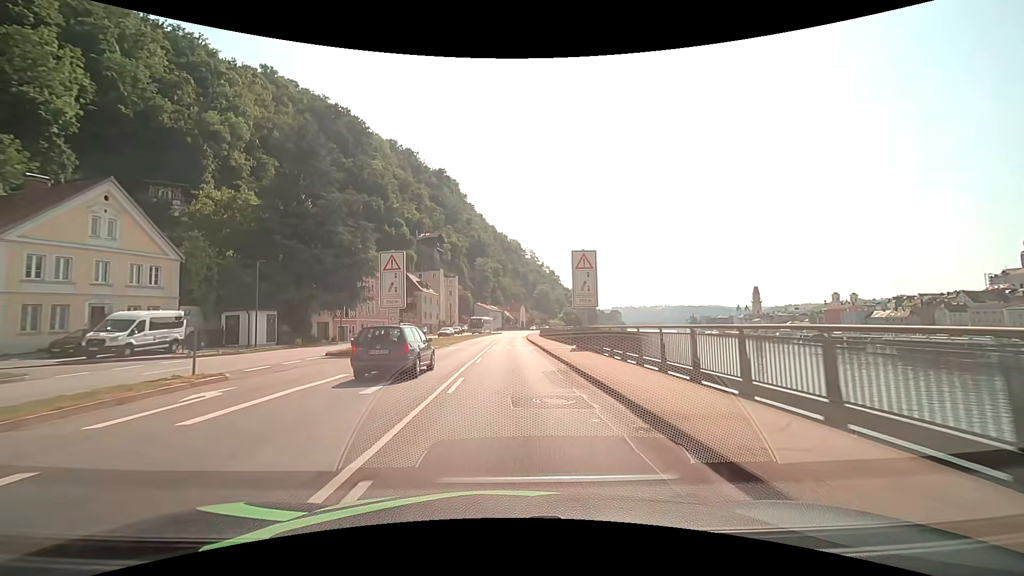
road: primary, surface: asphalt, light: Day
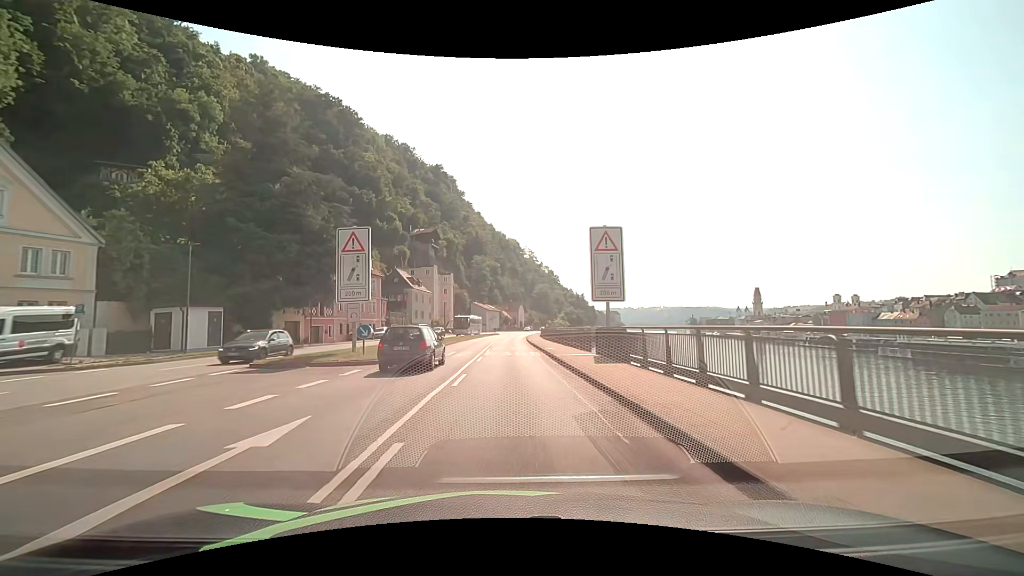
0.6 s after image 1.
(0.0, +7.6) m; 0°
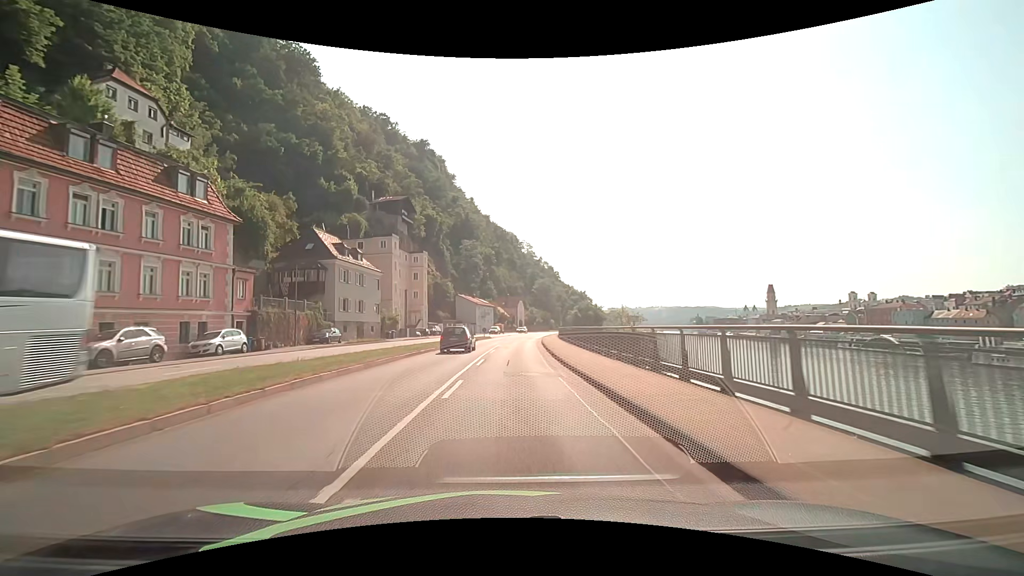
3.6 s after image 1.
(+0.1, +38.0) m; +1°
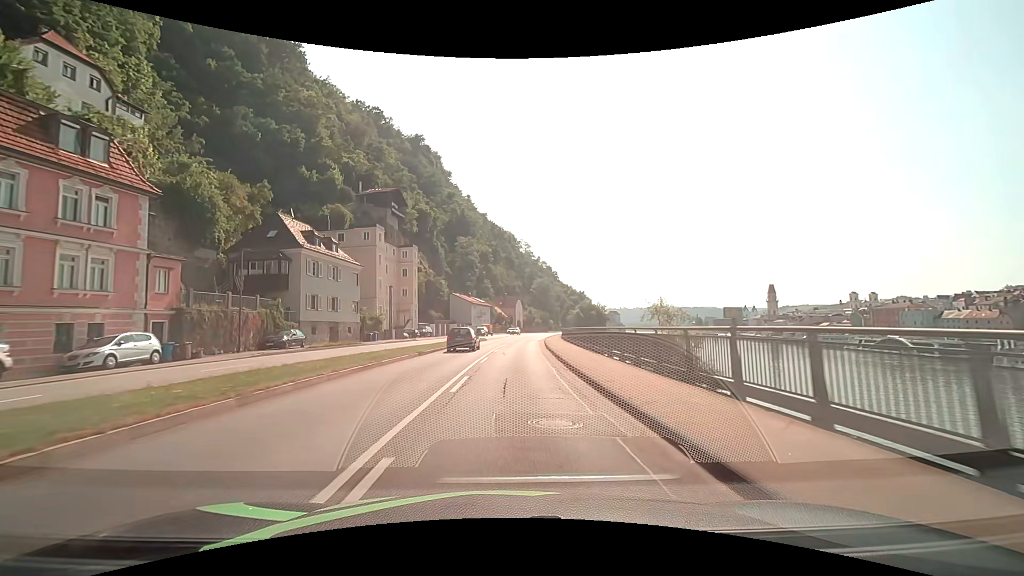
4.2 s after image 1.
(0.0, +7.6) m; 0°
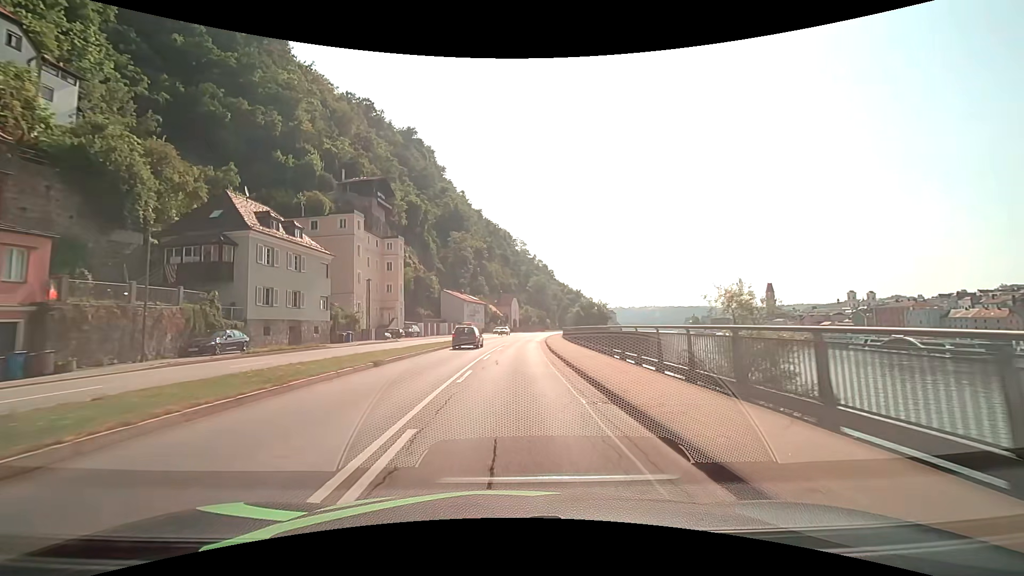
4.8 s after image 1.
(0.0, +7.6) m; +1°
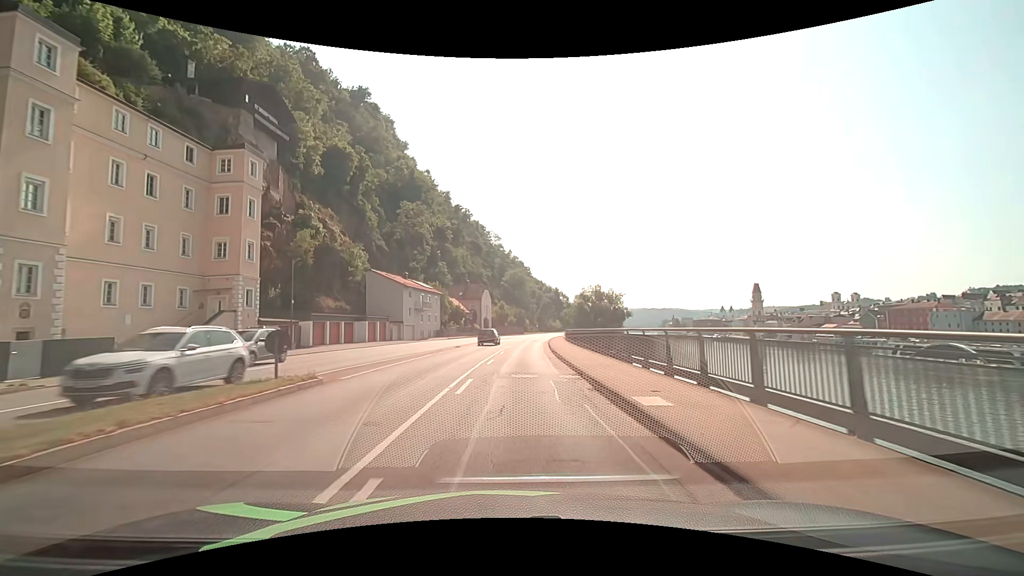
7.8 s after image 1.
(+1.0, +38.0) m; +3°
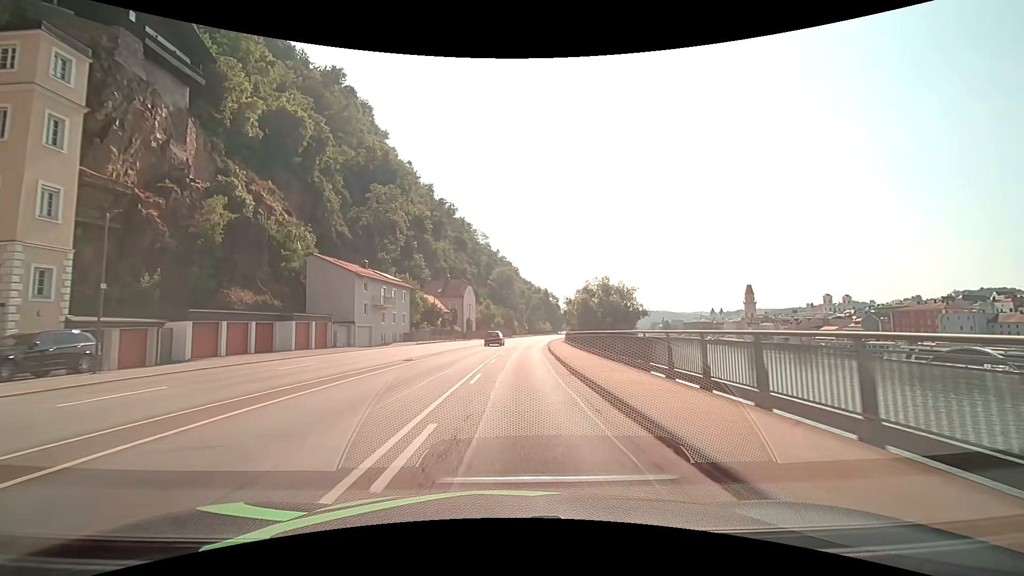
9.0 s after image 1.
(+0.3, +15.2) m; +1°
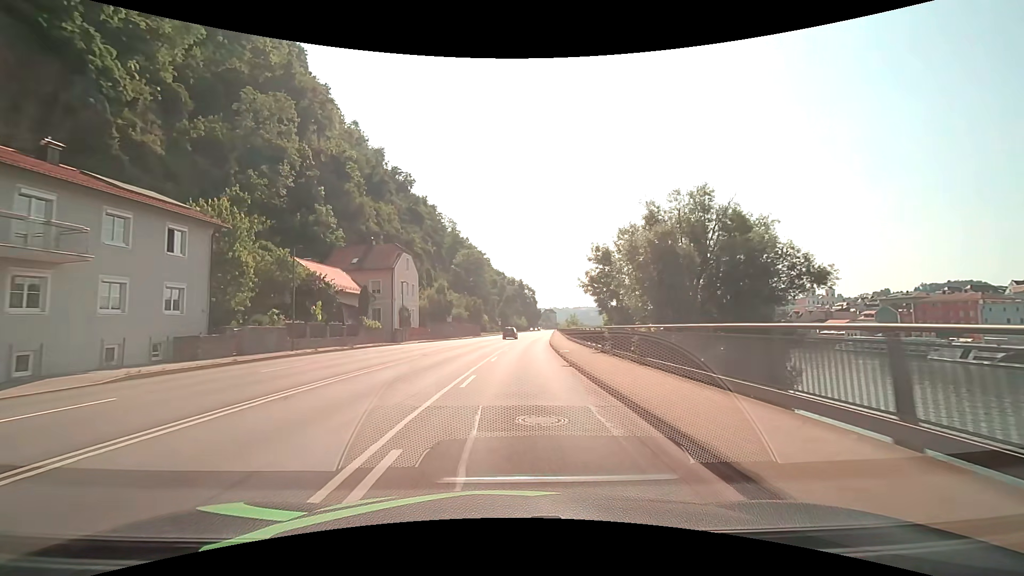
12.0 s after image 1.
(+1.6, +38.0) m; +4°
(0, +10) (0, +20) (+1, +30) (+1, +40) (+2, +50) (+3, +60) (+4, +70) (+5, +80) (+6, +90) (+6, +100) m
